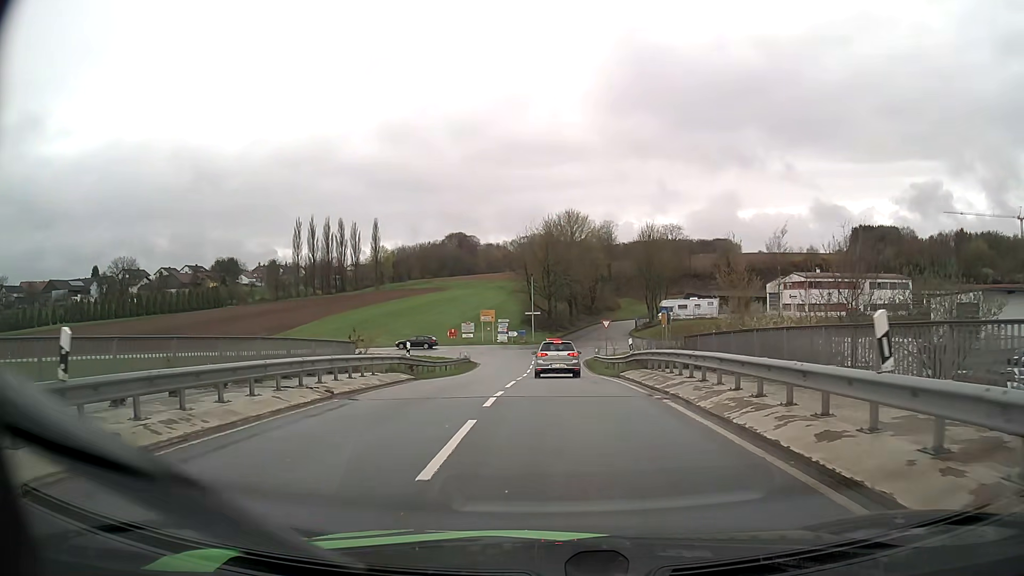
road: unclassified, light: Day
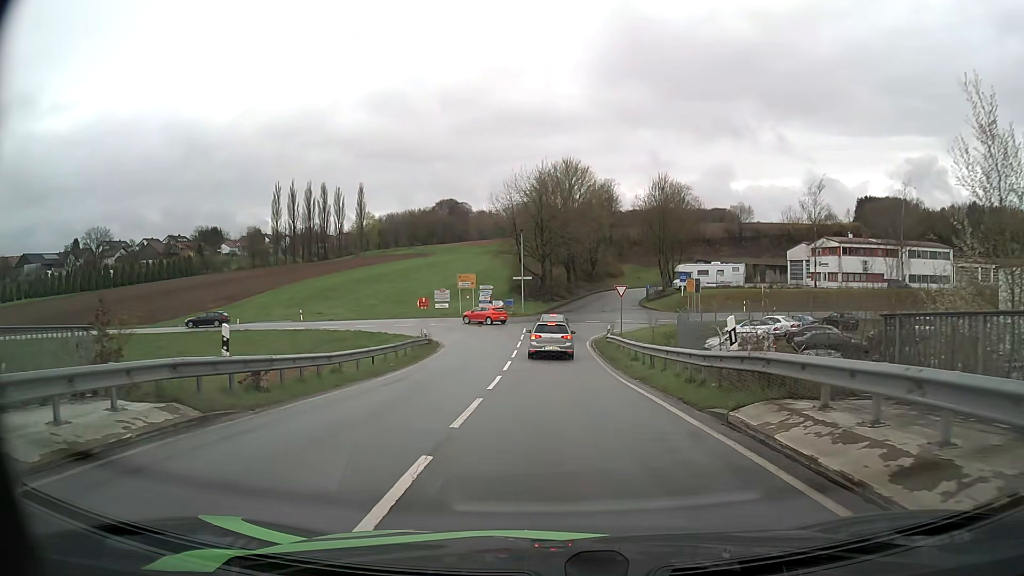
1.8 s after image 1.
(+0.1, +15.0) m; +1°
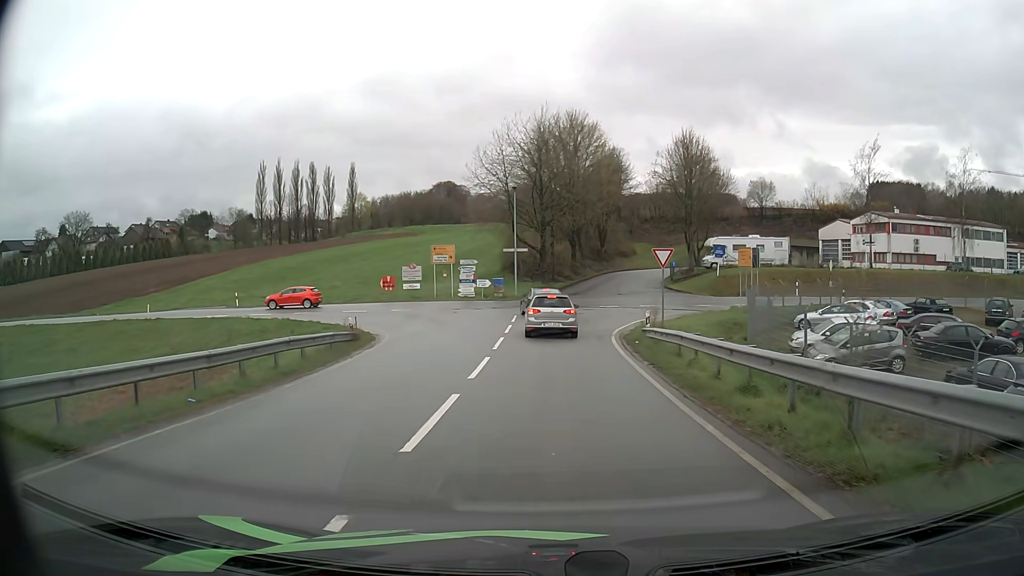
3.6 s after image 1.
(-0.2, +14.3) m; -1°
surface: asphalt
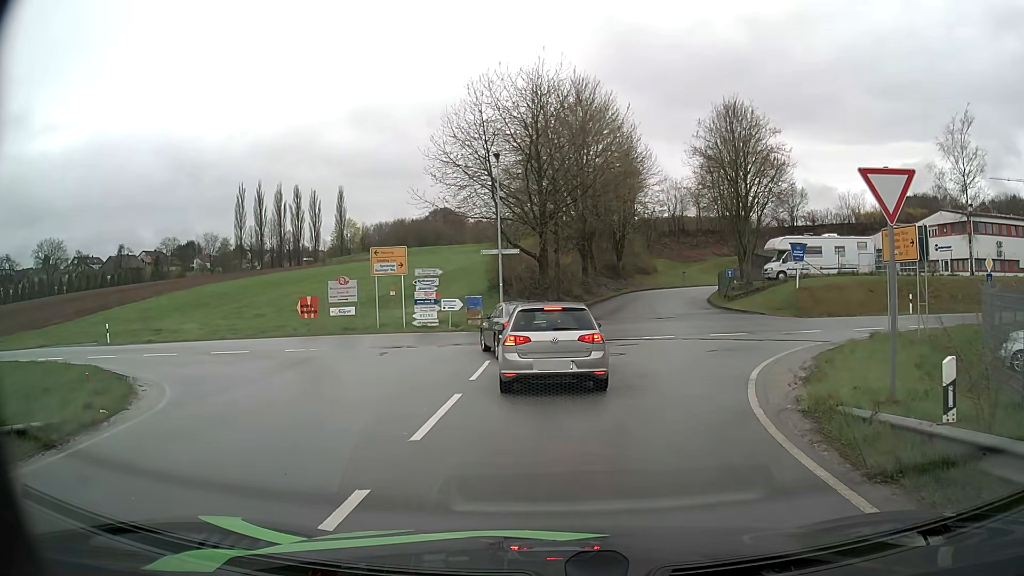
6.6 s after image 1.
(-0.1, +17.0) m; 0°
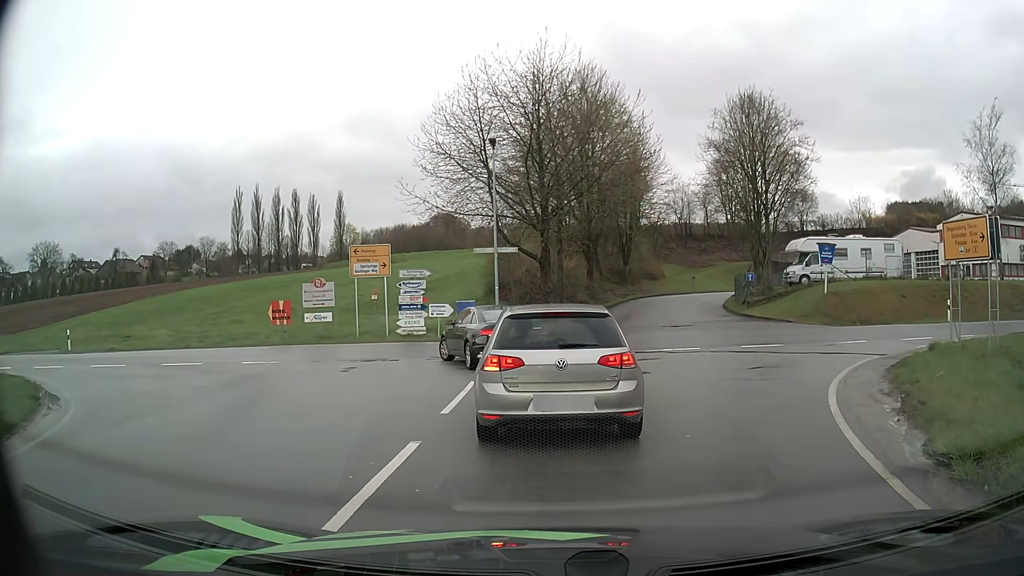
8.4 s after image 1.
(-0.1, +3.6) m; -1°
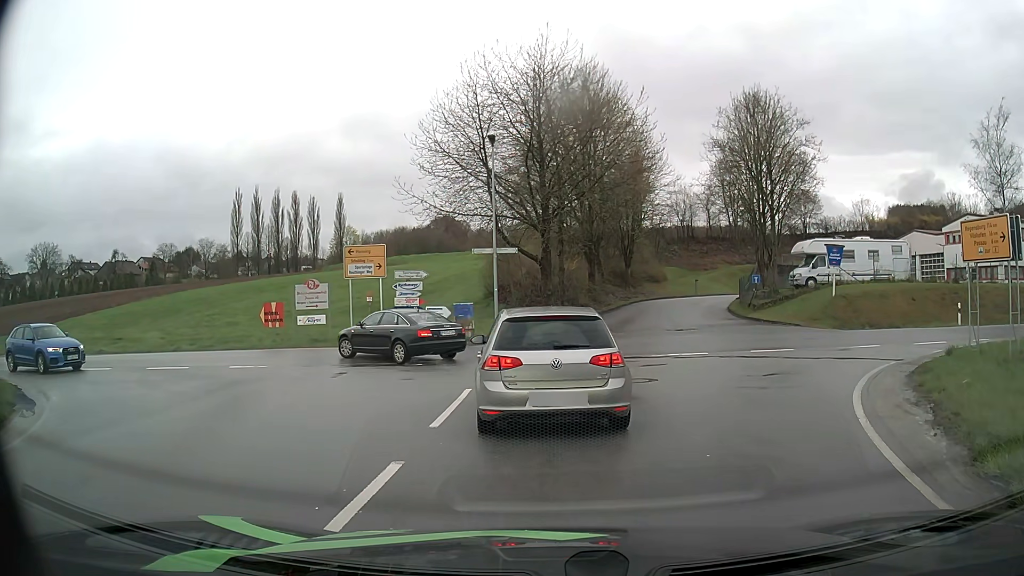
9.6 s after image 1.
(0.0, +0.9) m; 0°
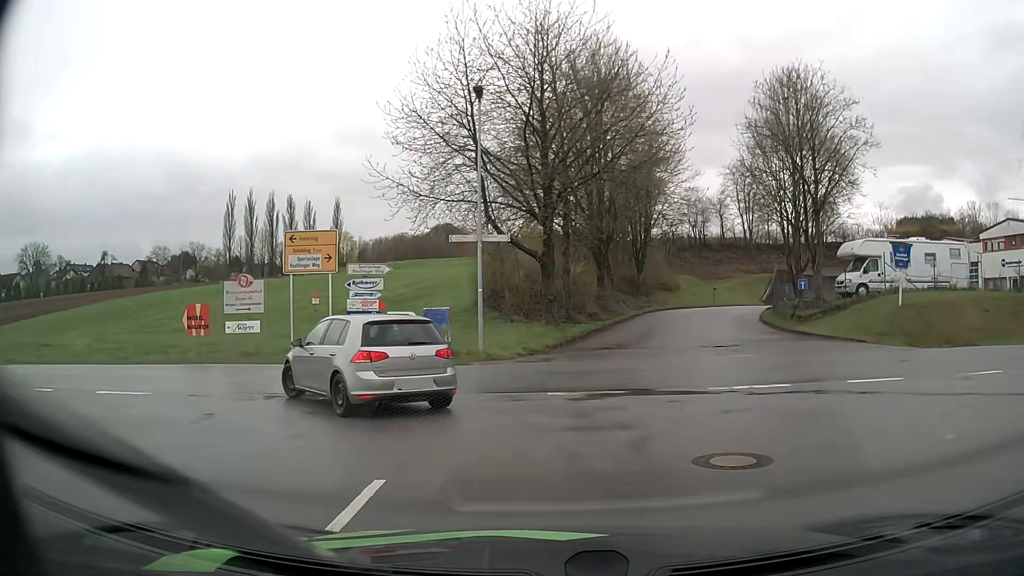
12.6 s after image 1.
(0.0, +7.0) m; -1°
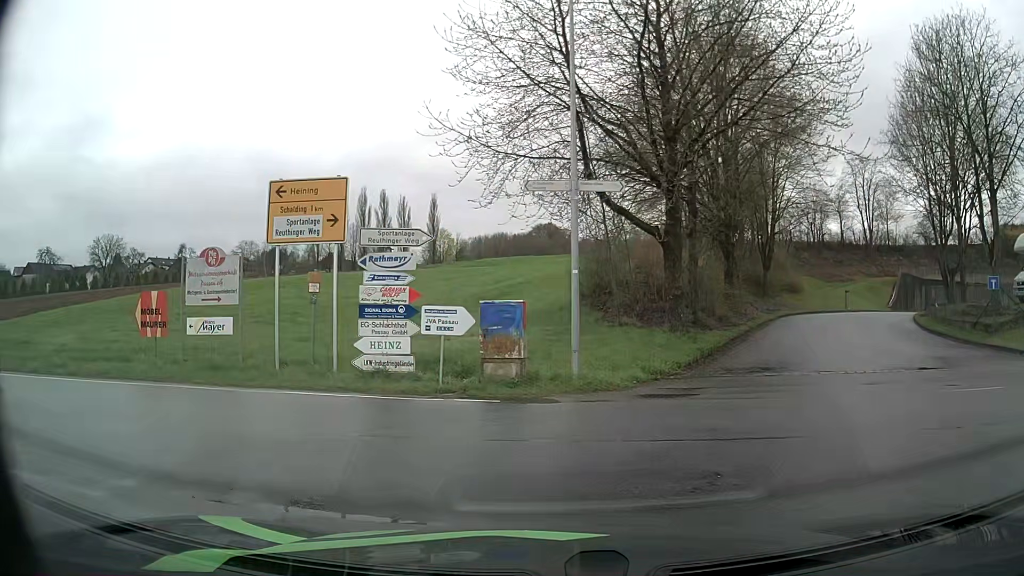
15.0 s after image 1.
(-0.3, +7.7) m; -7°
(-4, +9) (-14, +11) (-24, +12) (-34, +12) (-44, +11) (-54, +10) (-64, +9) (-73, +7) (-83, +5) (-93, +3) m
